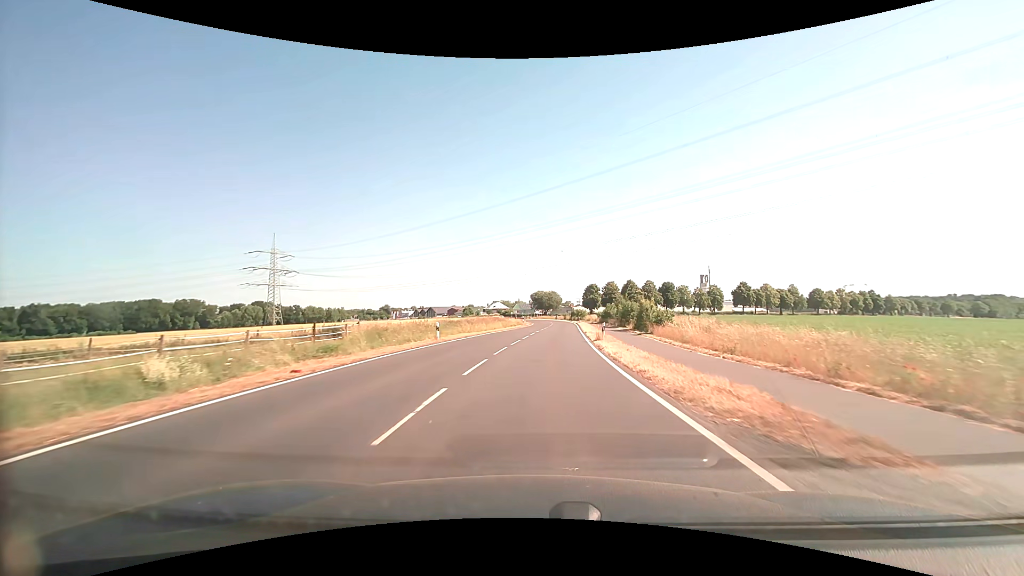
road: secondary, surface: asphalt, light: Day
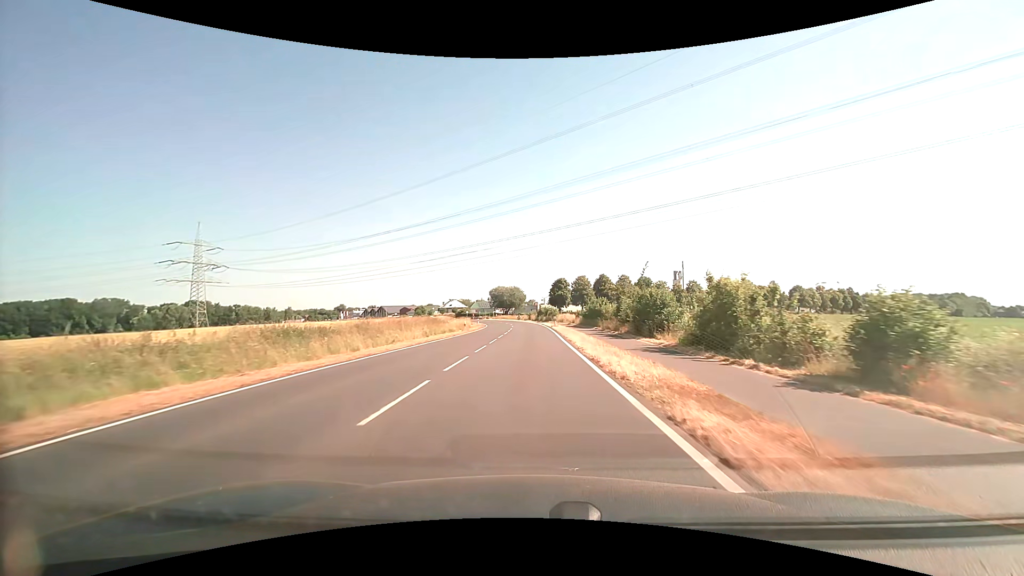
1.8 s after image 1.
(+1.4, +29.0) m; +4°
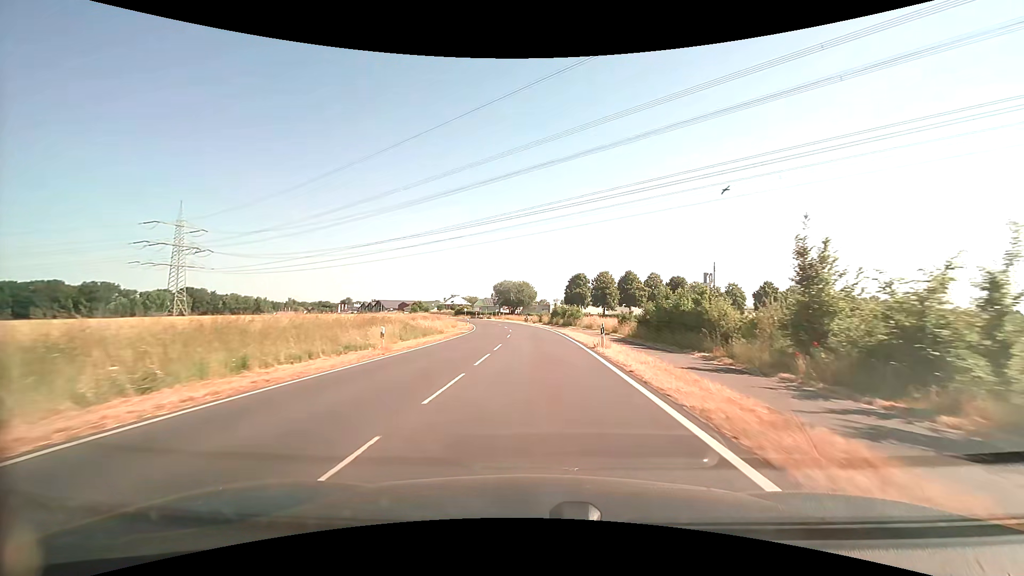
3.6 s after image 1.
(-0.3, +28.6) m; -1°
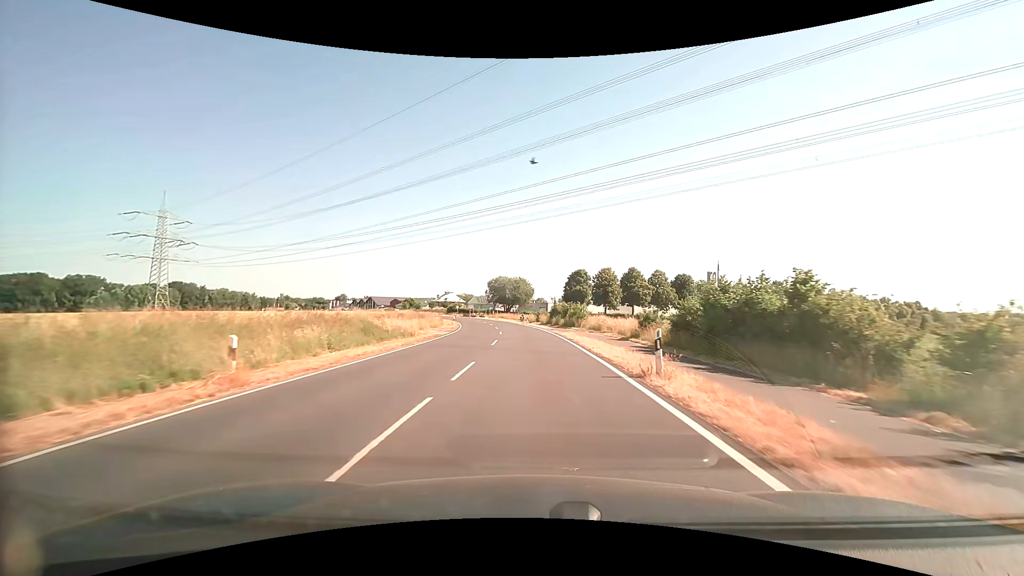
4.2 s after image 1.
(0.0, +9.6) m; 0°
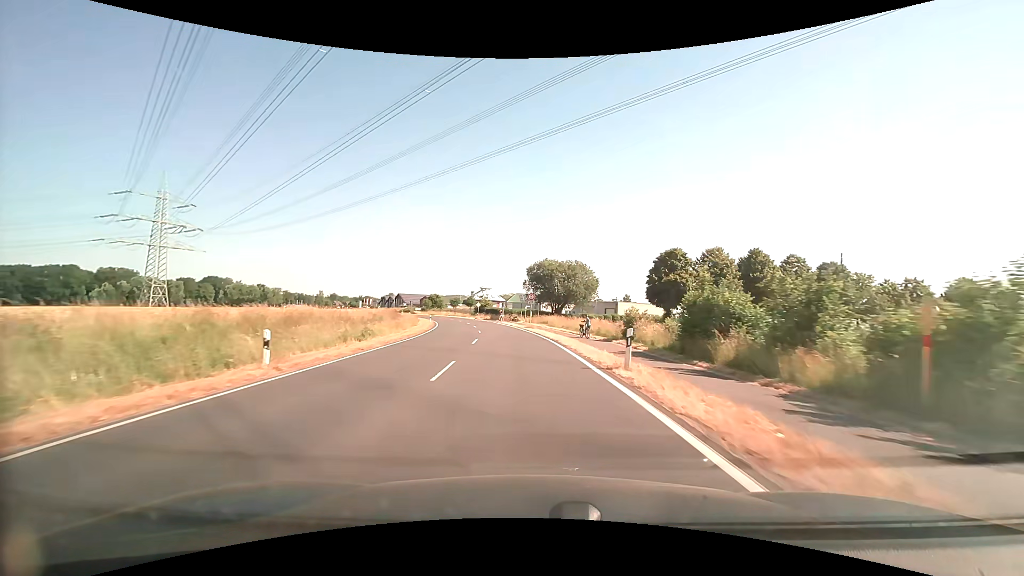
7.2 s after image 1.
(-1.5, +48.5) m; -6°
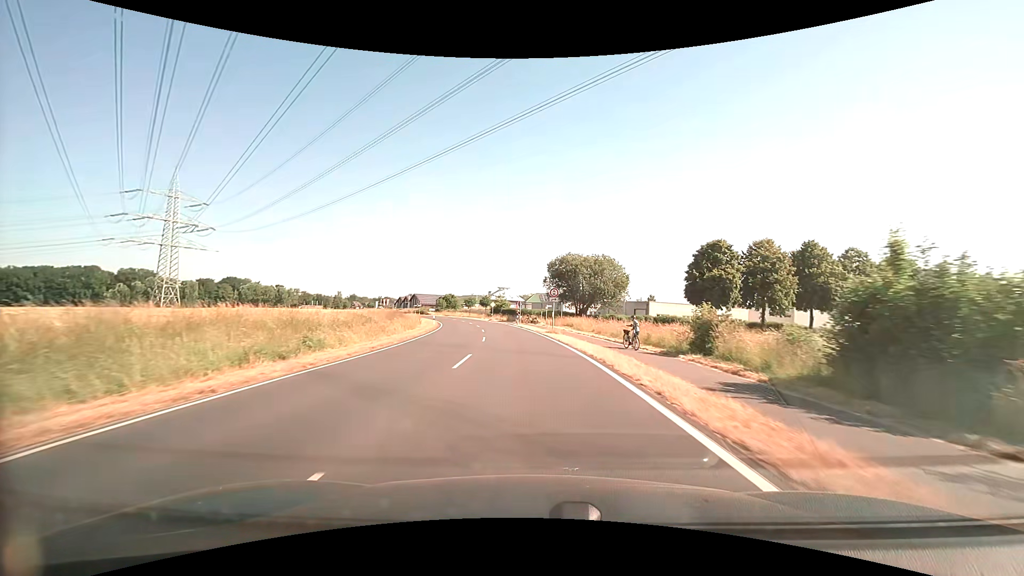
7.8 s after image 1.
(-0.2, +9.9) m; -2°
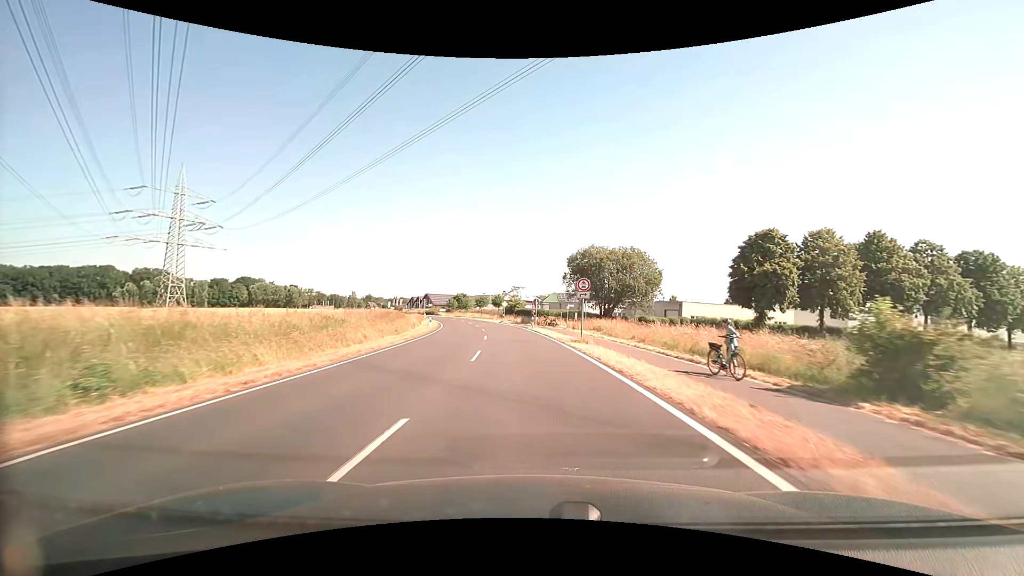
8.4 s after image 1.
(-0.1, +9.9) m; -2°
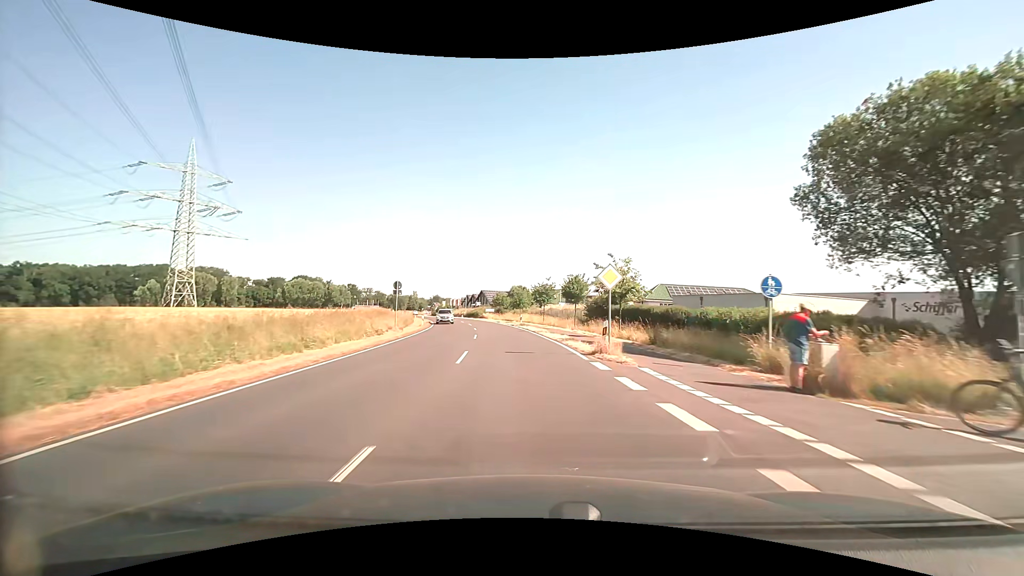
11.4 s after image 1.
(-3.7, +49.6) m; -8°
(0, +10) (-1, +20) (-2, +30) (-3, +40) (-5, +50) (-7, +59) (-9, +69) (-12, +79) (-15, +88) (-18, +98) m
